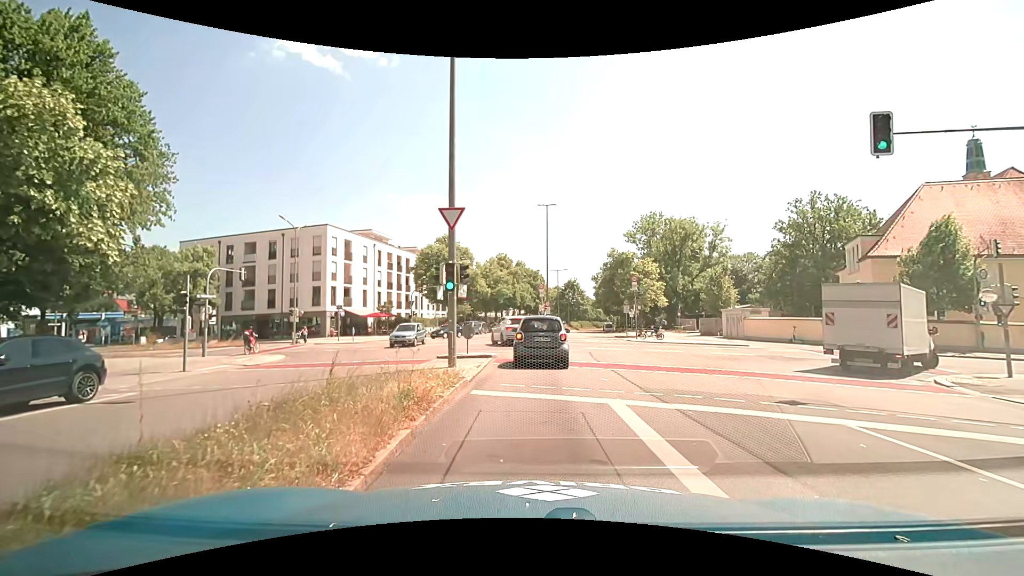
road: secondary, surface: asphalt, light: Day
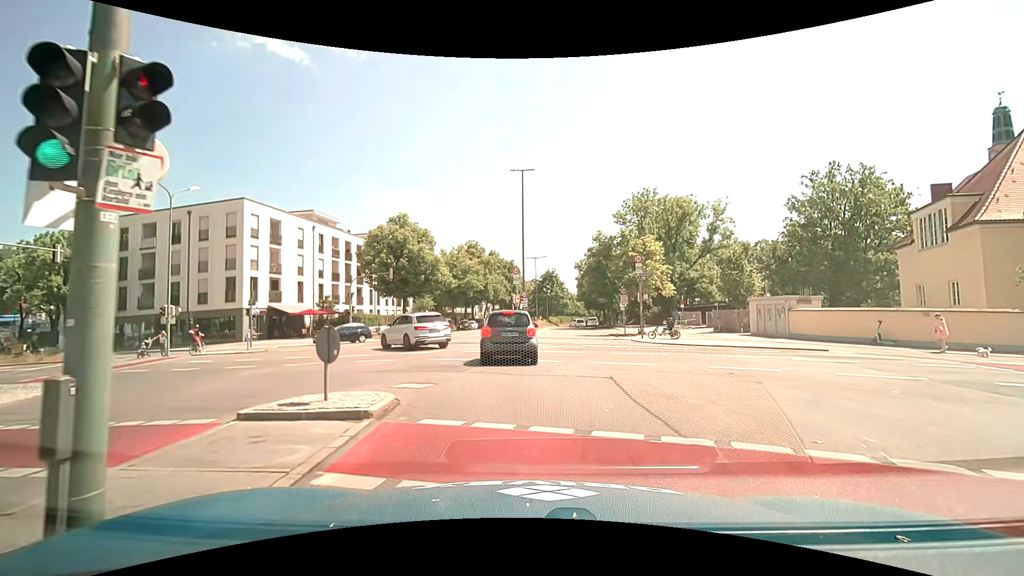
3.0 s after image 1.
(+0.7, +11.8) m; +5°
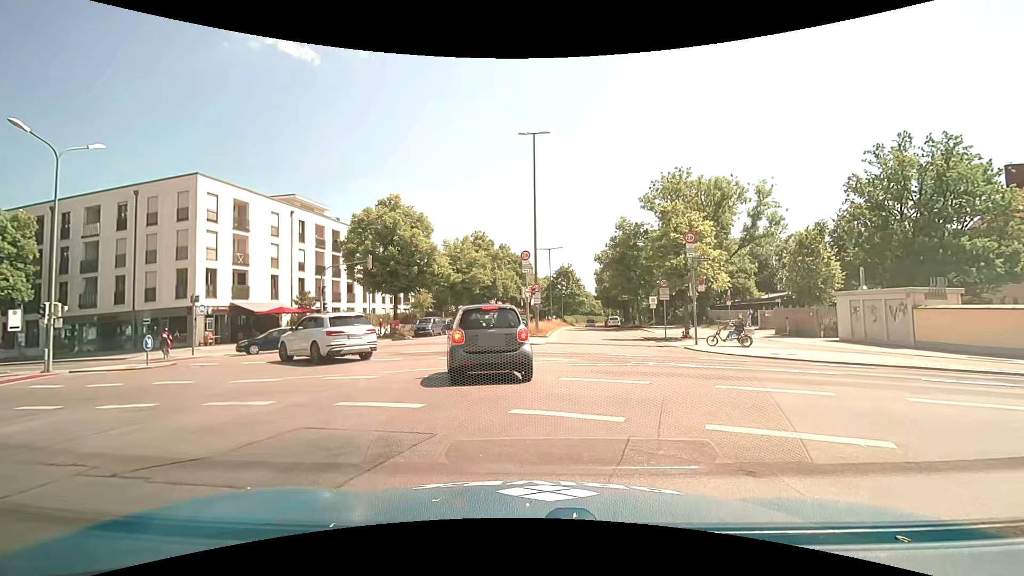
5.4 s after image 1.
(-0.1, +8.6) m; -2°
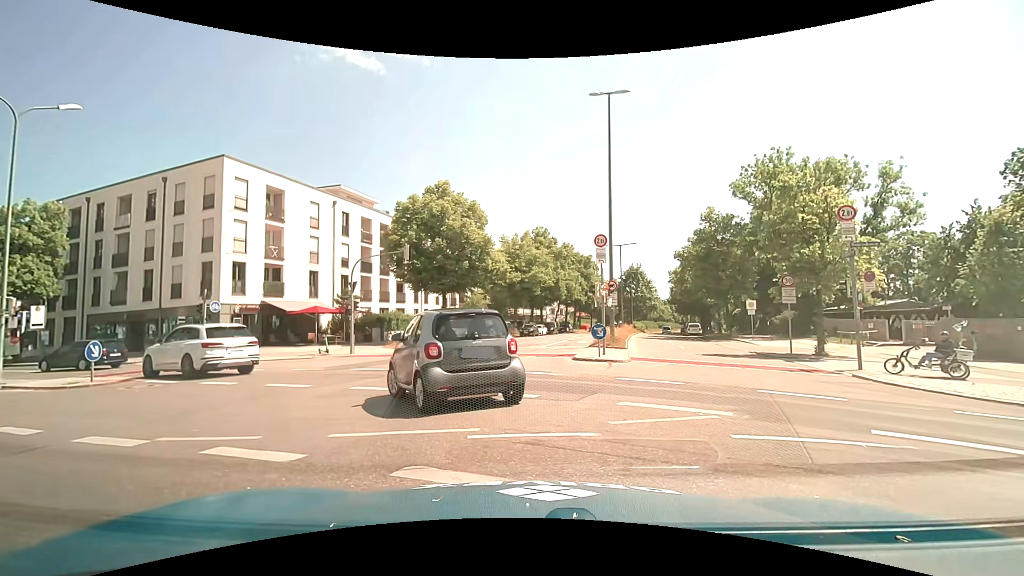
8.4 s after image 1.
(-0.3, +6.7) m; -8°
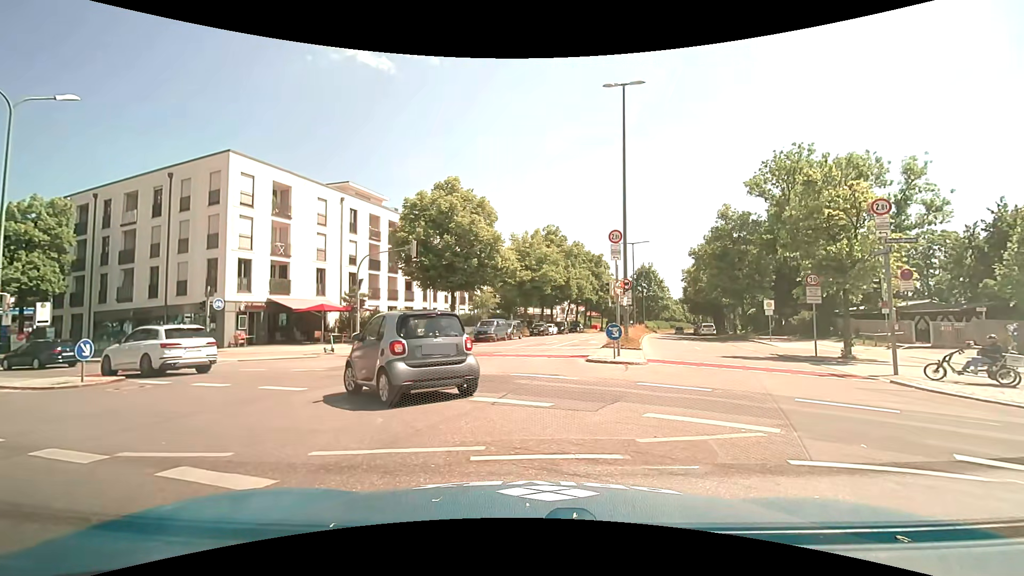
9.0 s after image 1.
(0.0, +0.9) m; -1°
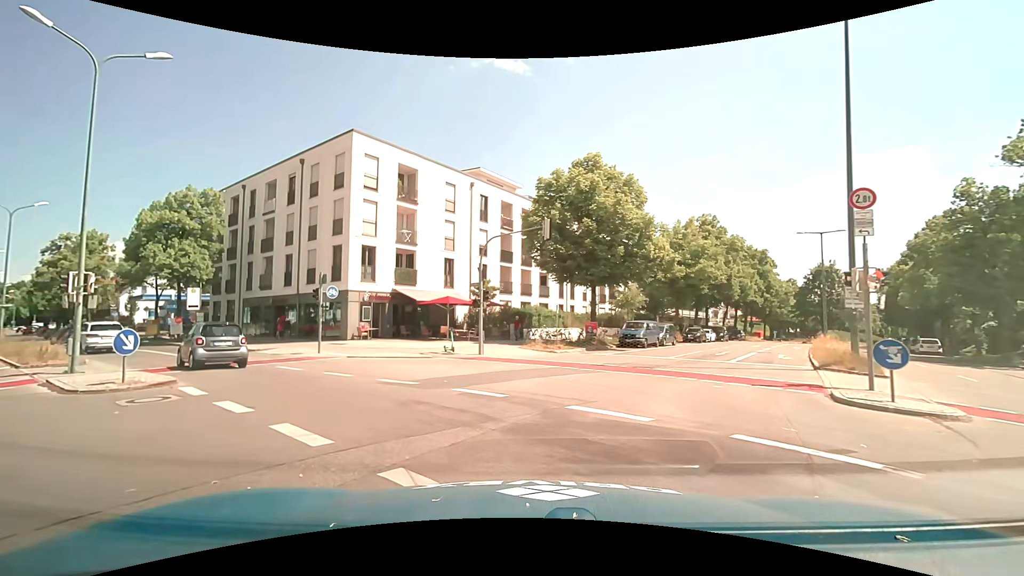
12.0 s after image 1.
(-0.6, +6.3) m; -15°
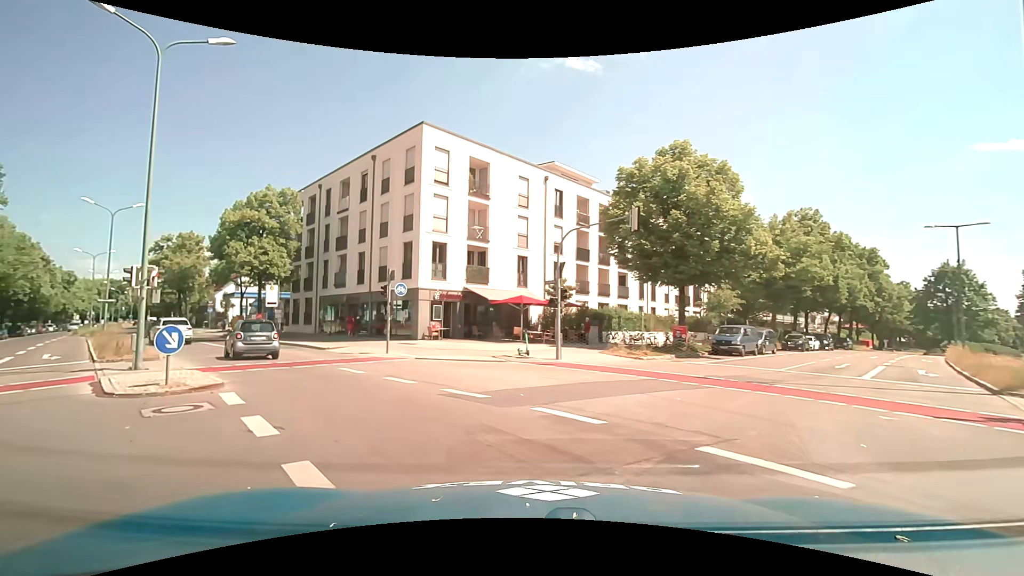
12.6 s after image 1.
(-0.2, +2.3) m; -9°
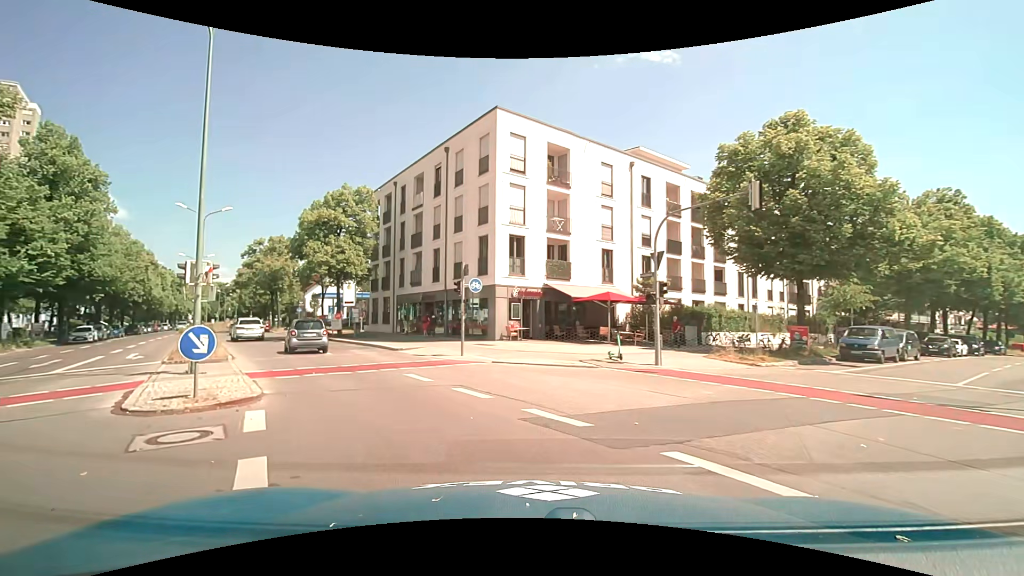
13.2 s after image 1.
(-0.2, +2.8) m; -8°
(-2, +10) (-7, +18) (-13, +27) (-18, +35) (-24, +43) (-30, +52) (-35, +60) (-40, +68) (-46, +77) (-51, +85) m
